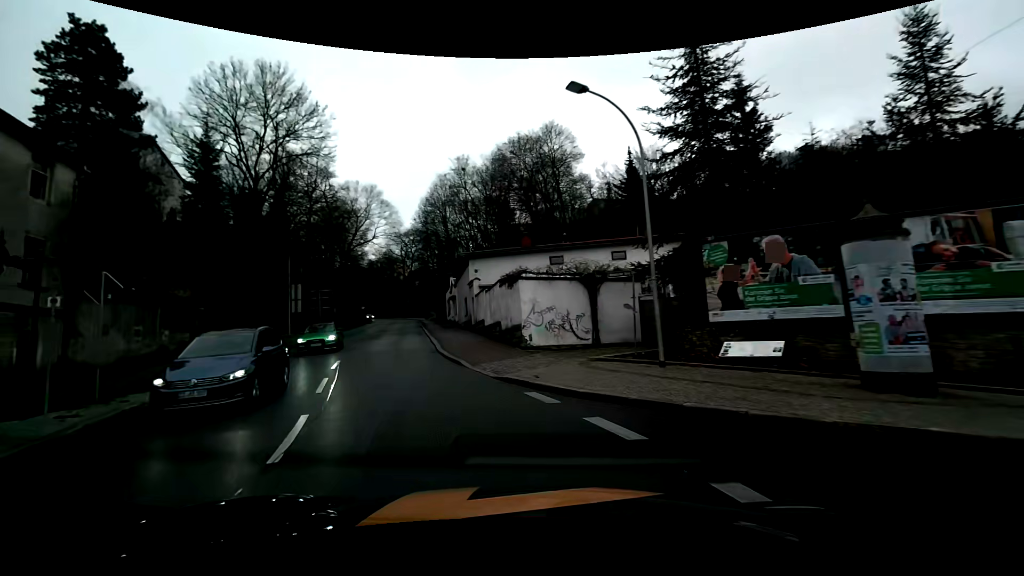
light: Day
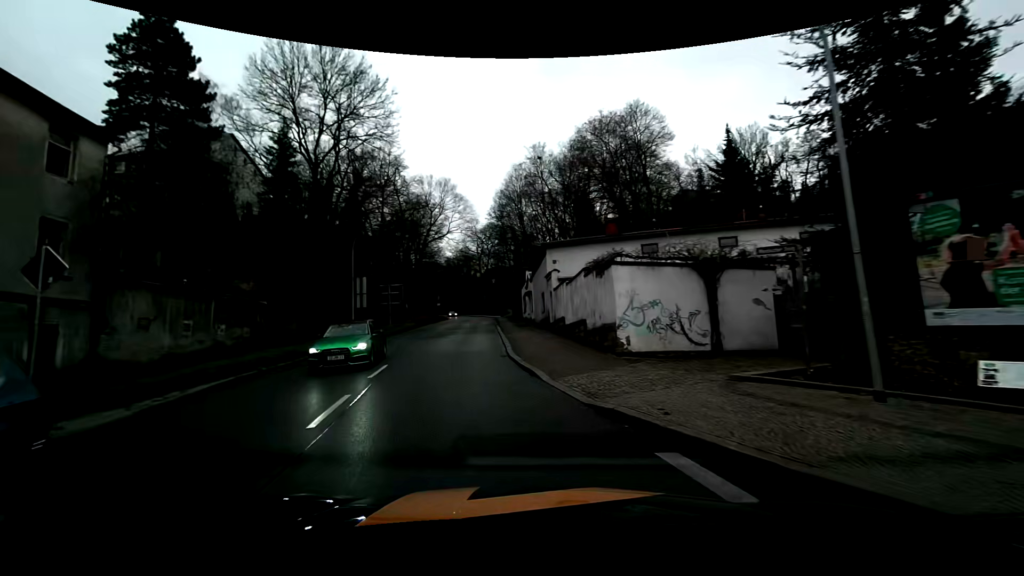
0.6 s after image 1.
(-0.4, +4.6) m; -9°
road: primary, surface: asphalt
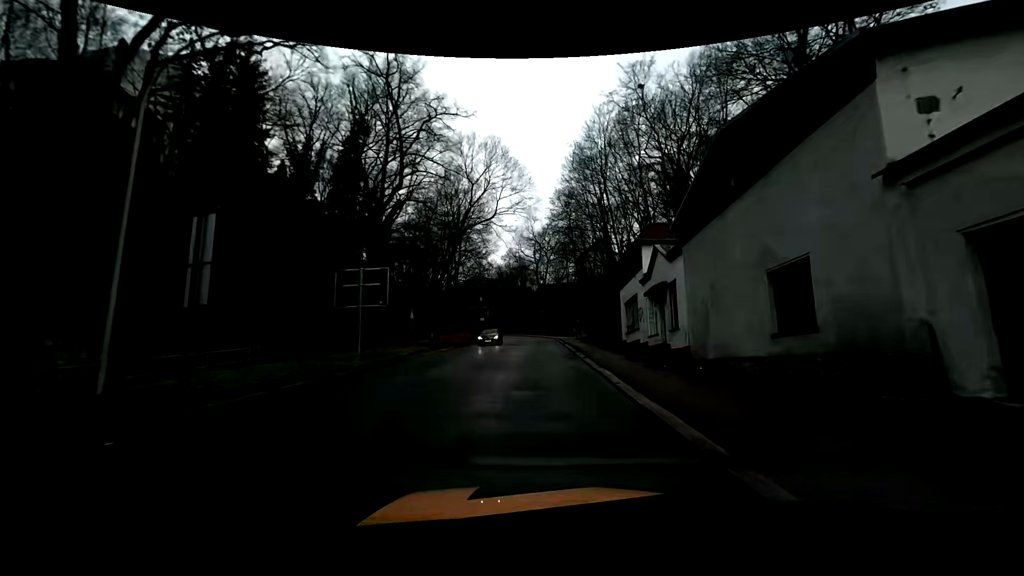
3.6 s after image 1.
(-2.7, +25.6) m; -4°
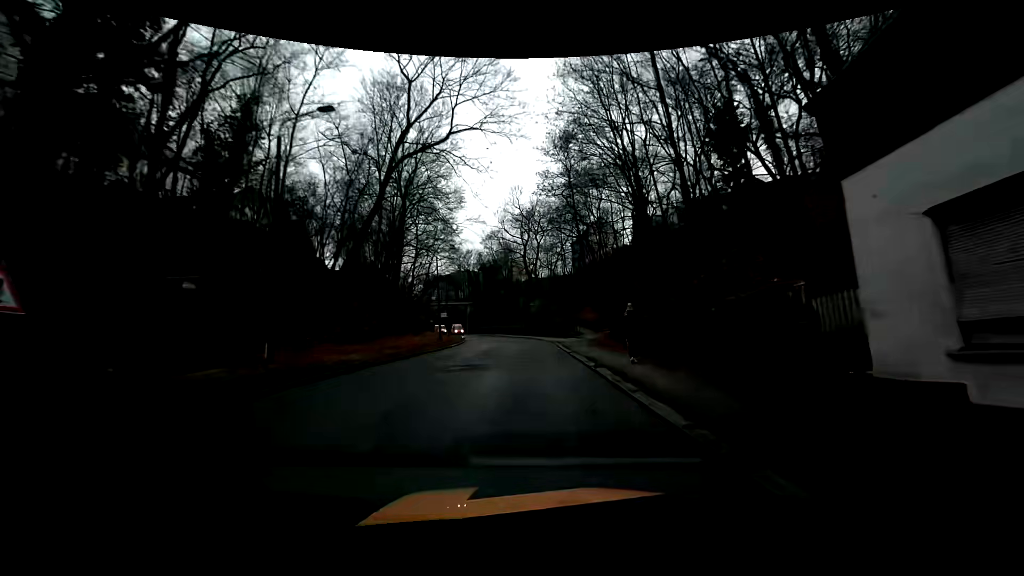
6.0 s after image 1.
(-0.1, +23.7) m; 0°
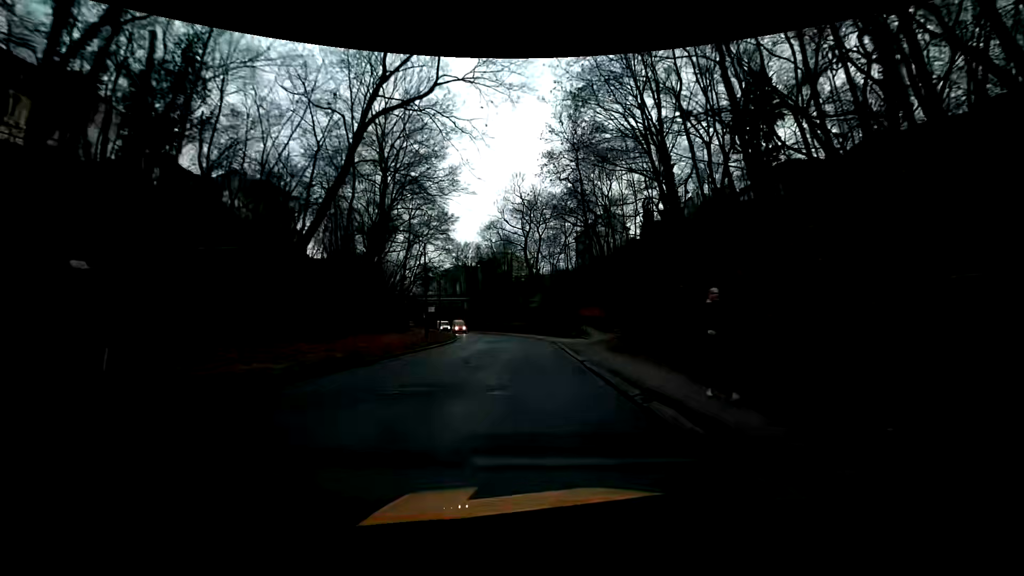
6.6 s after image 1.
(0.0, +6.1) m; 0°
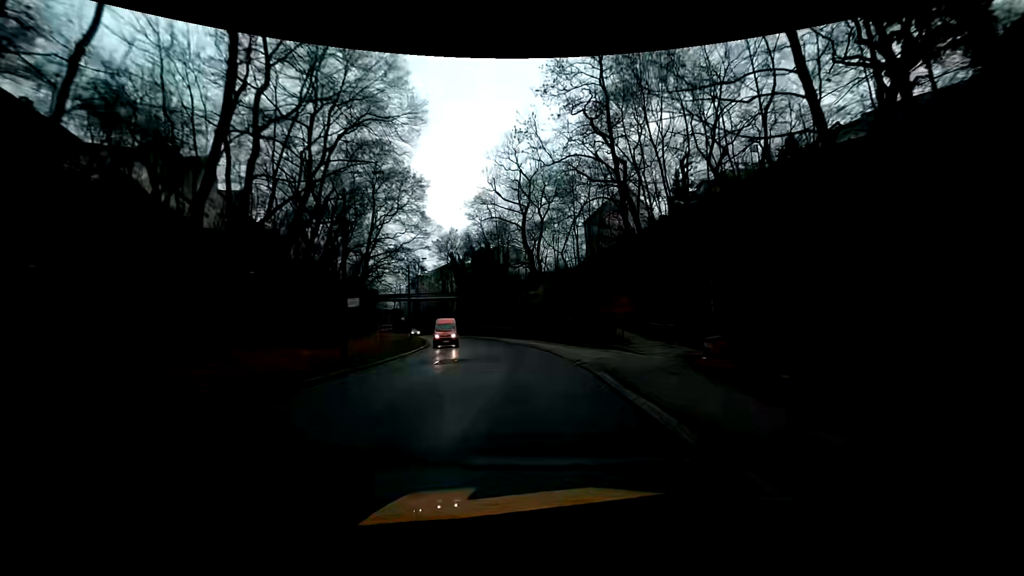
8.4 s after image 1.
(-0.1, +18.7) m; -2°
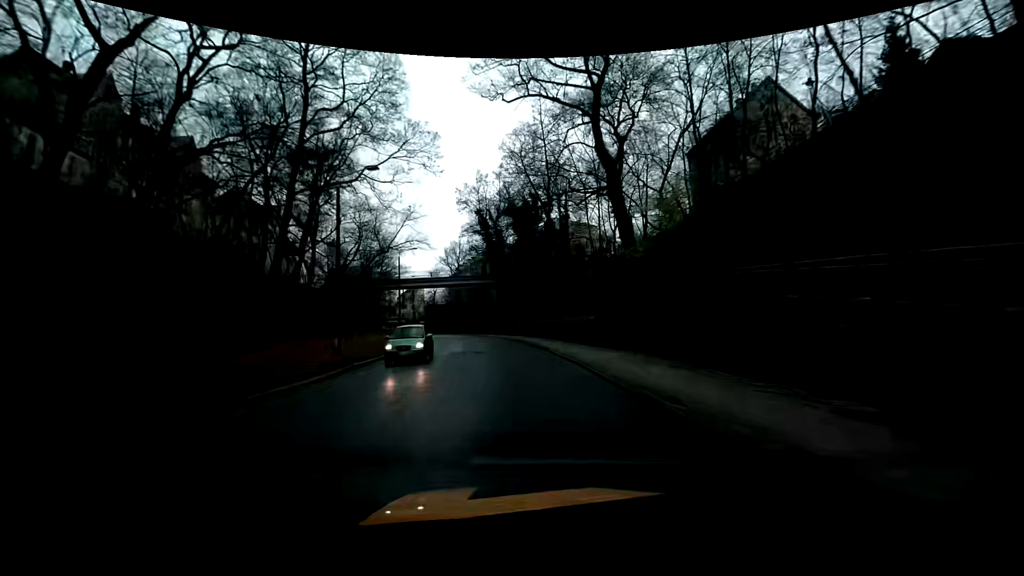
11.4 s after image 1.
(-0.6, +31.7) m; -4°
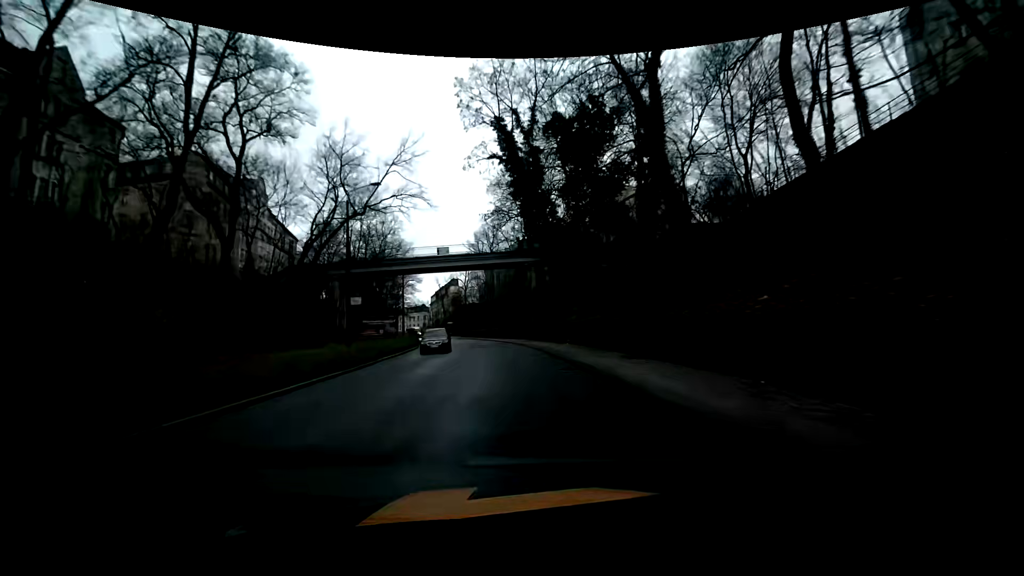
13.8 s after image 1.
(-1.7, +26.3) m; -6°
(0, +10) (-1, +20) (-2, +30) (-3, +40) (-5, +50) (-7, +59) (-10, +69) (-12, +79) (-15, +88) (-18, +98) m
